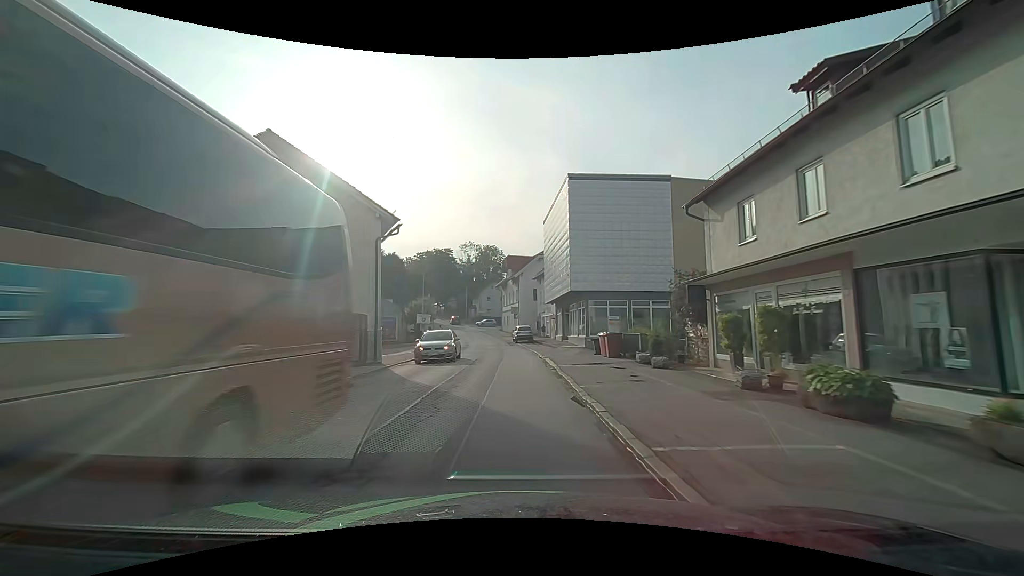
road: secondary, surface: asphalt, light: Day
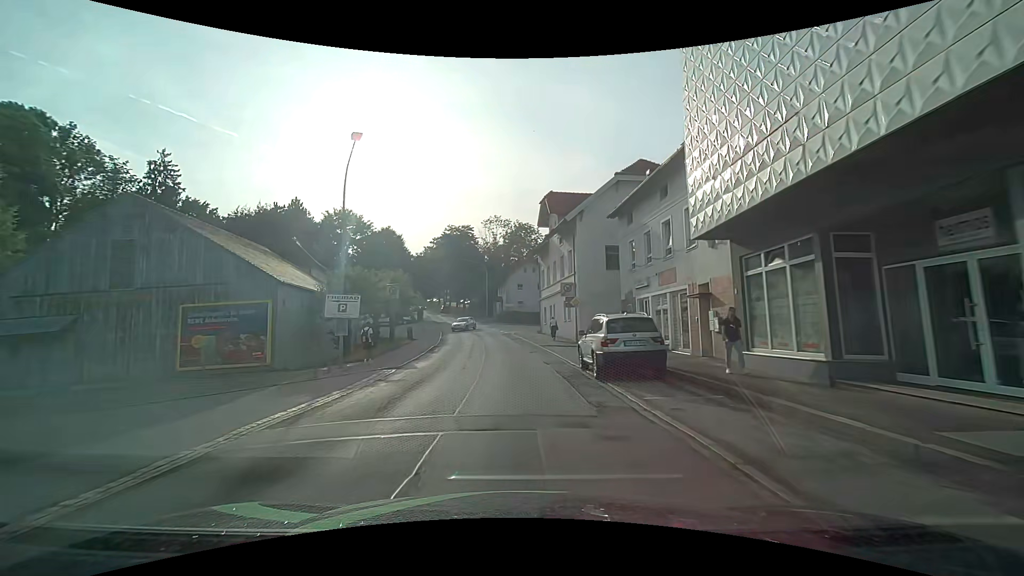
(-1.1, +35.4) m; -3°
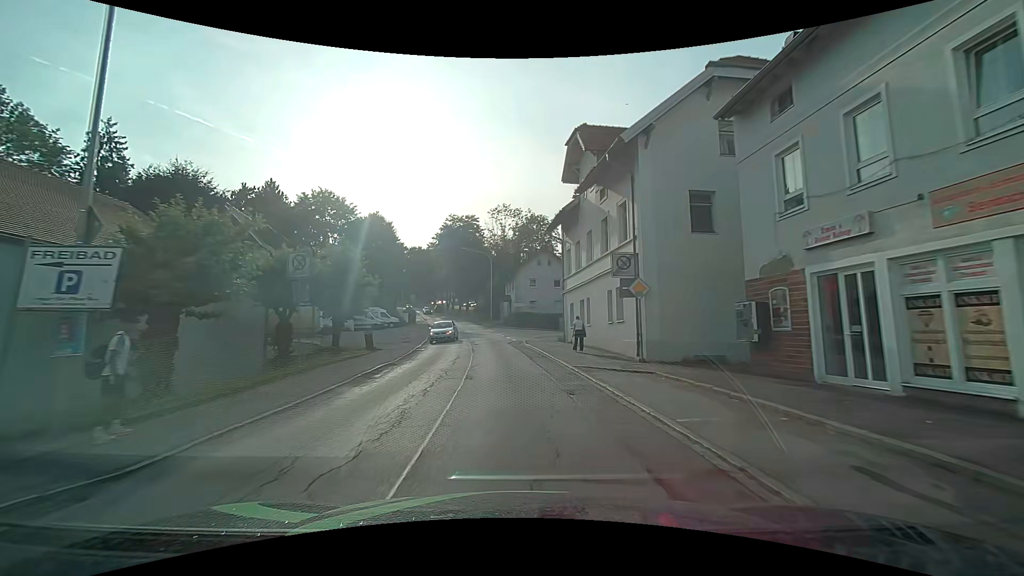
(-0.3, +14.4) m; -2°
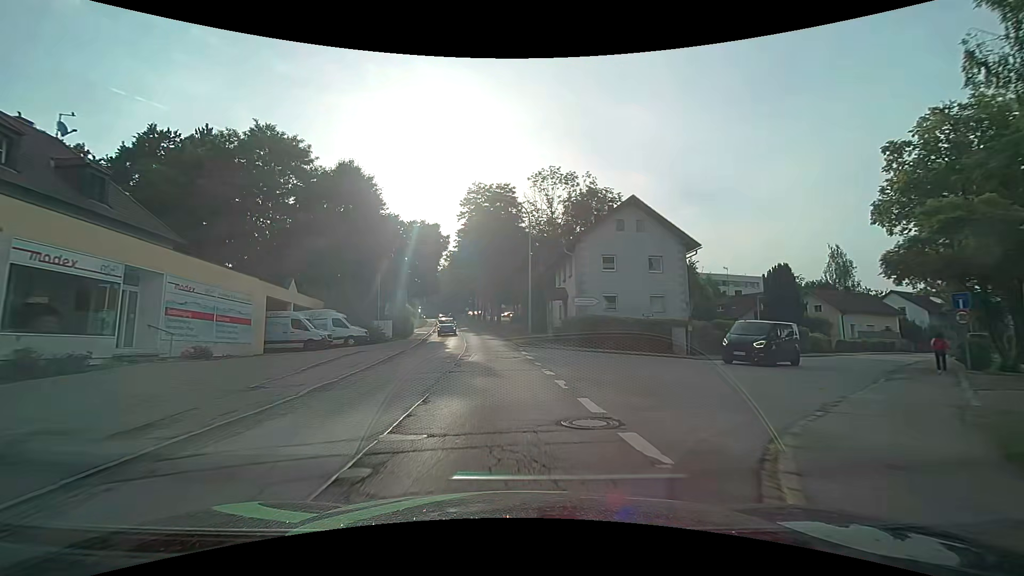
(-1.0, +29.4) m; -5°
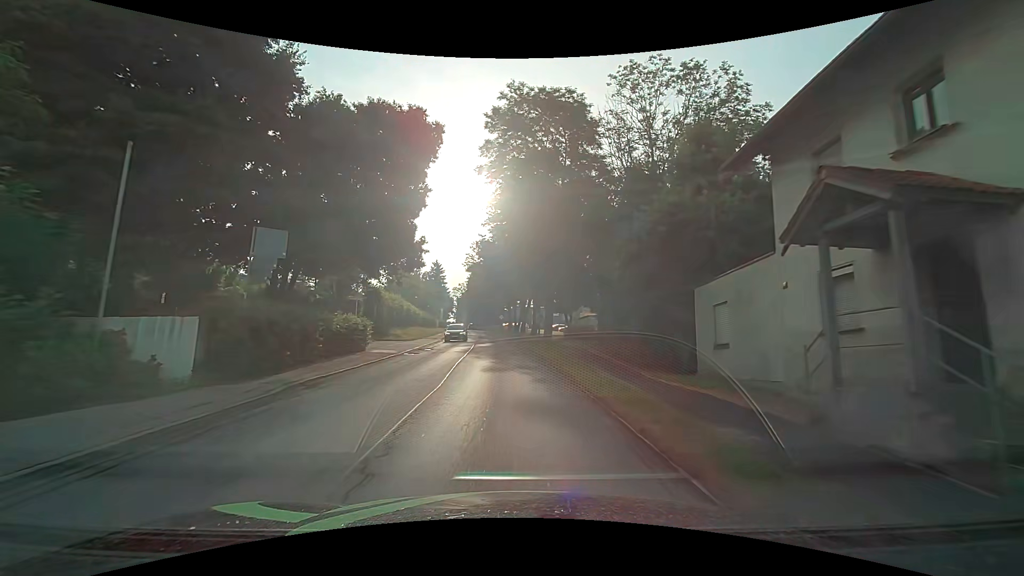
(-1.7, +30.0) m; -5°
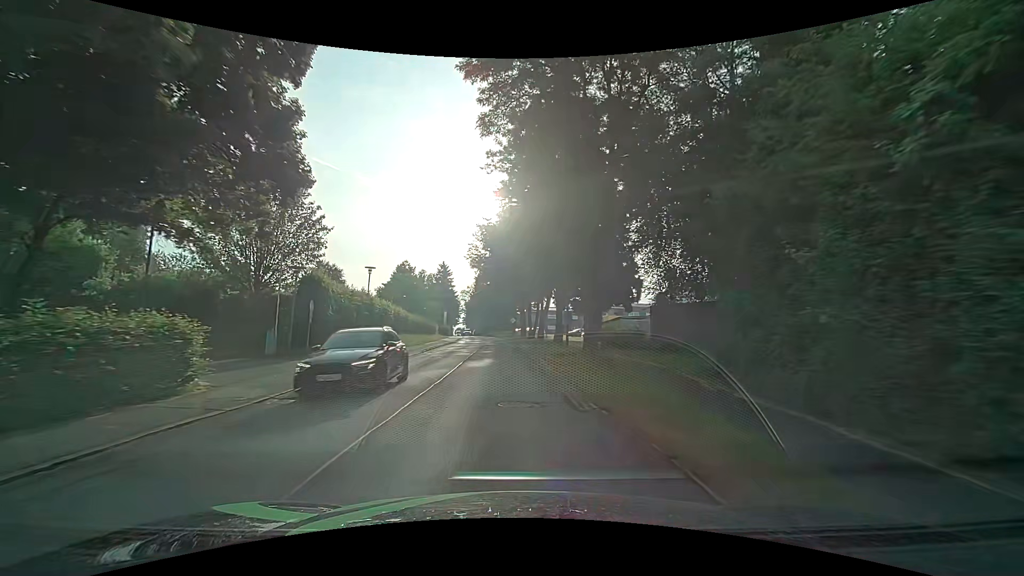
(-0.1, +15.0) m; -1°
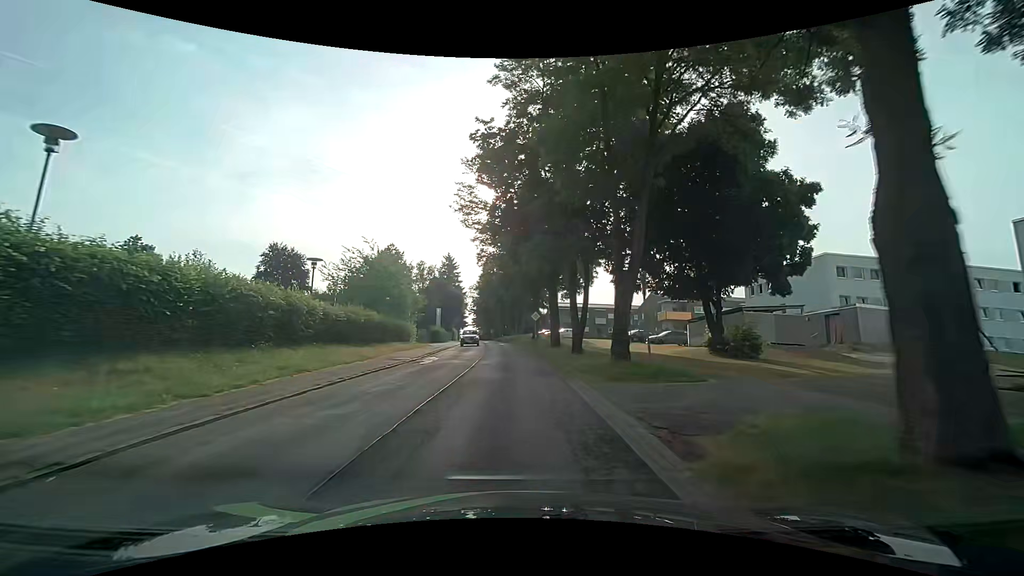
(-0.7, +29.7) m; -2°
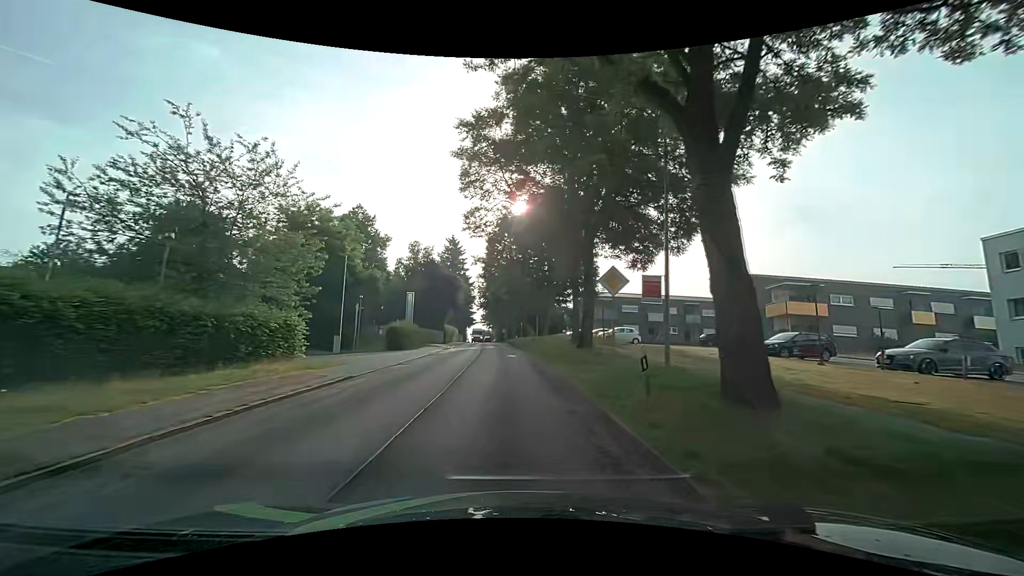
(-0.2, +29.2) m; -1°
(0, +10) (0, +20) (-1, +30) (-1, +40) (-2, +50) (-3, +60) (-3, +70) (-4, +80) (-5, +90) (-5, +100) m
